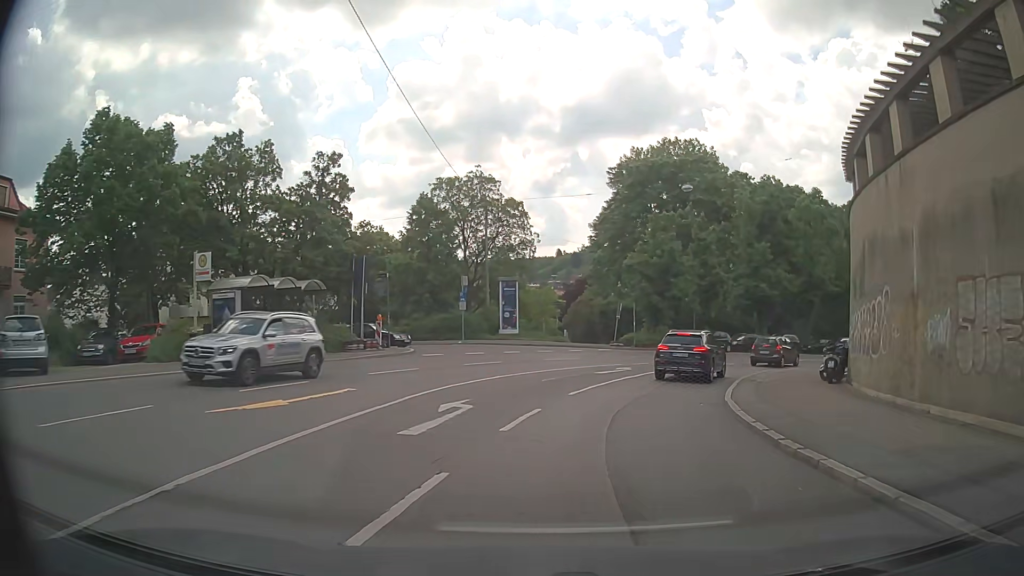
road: secondary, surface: asphalt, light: Day
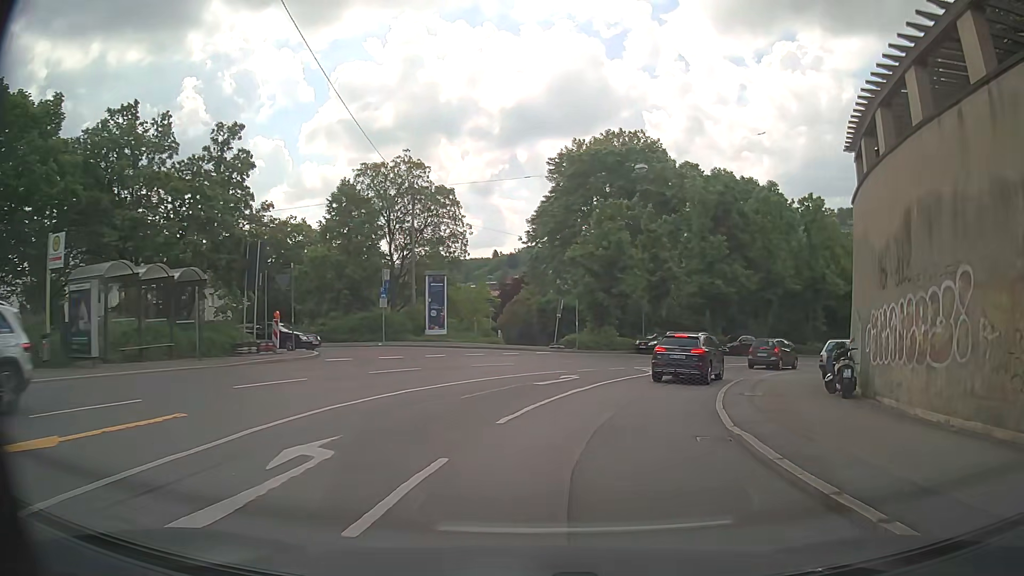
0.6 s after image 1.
(+0.2, +5.1) m; +5°
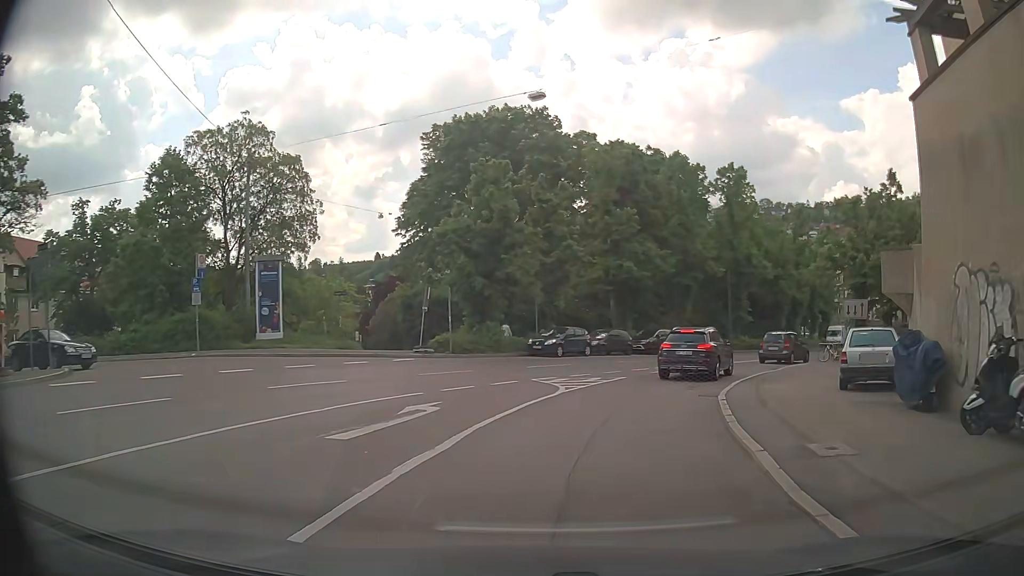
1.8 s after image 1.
(+0.9, +9.9) m; +11°
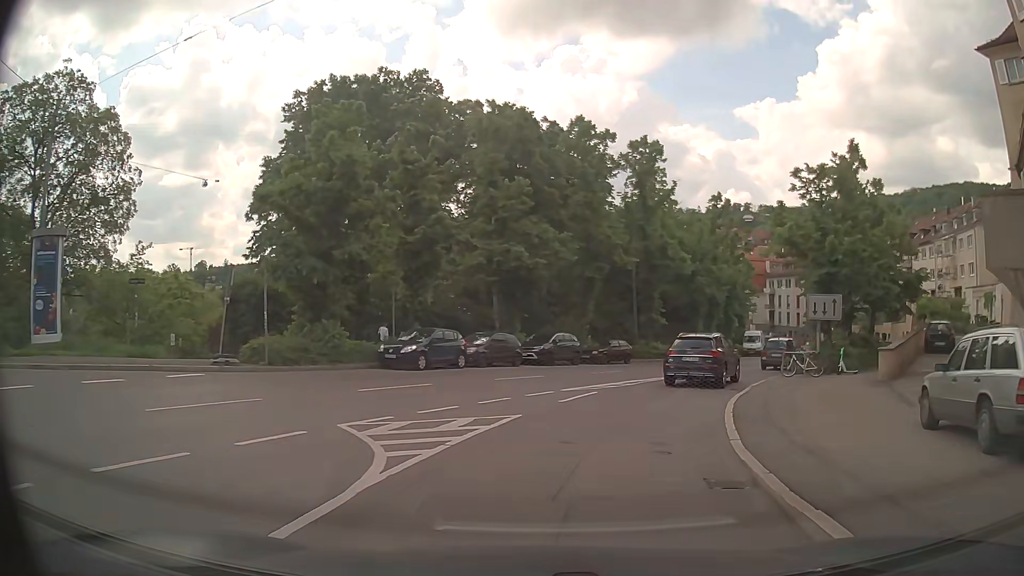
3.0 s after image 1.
(+0.7, +9.4) m; +9°
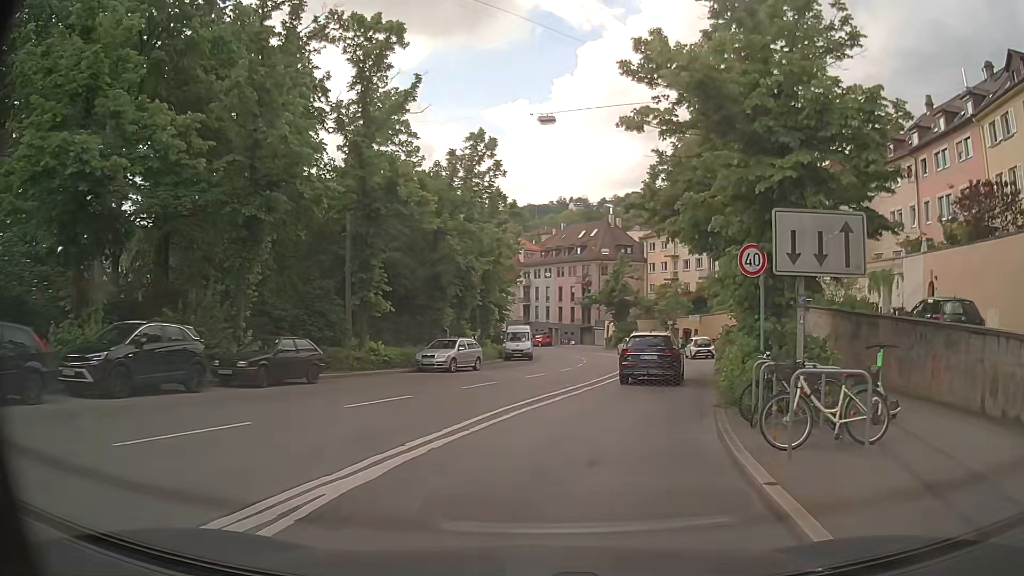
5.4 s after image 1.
(+3.5, +18.0) m; +23°
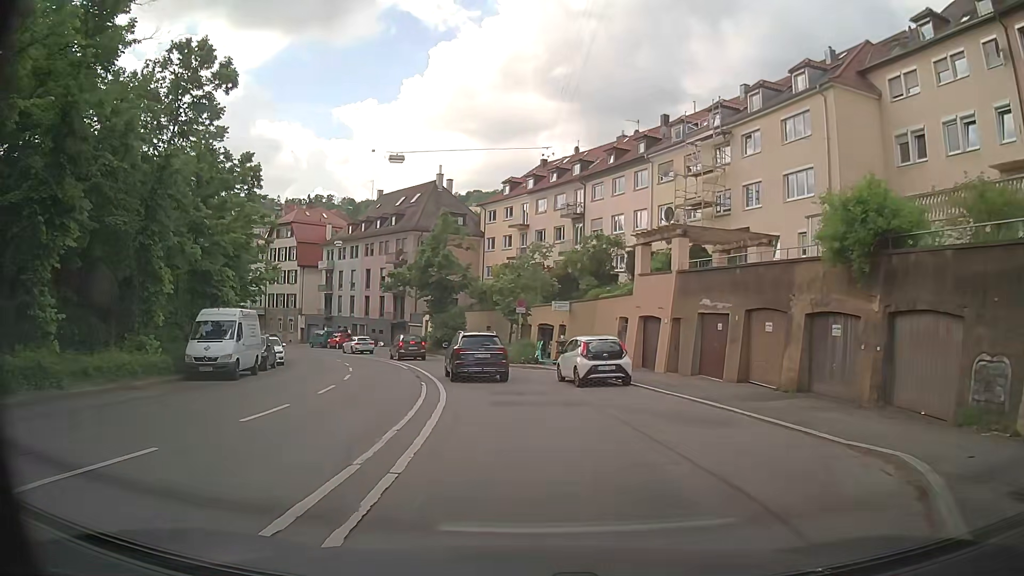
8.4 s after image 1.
(+4.2, +25.3) m; +14°
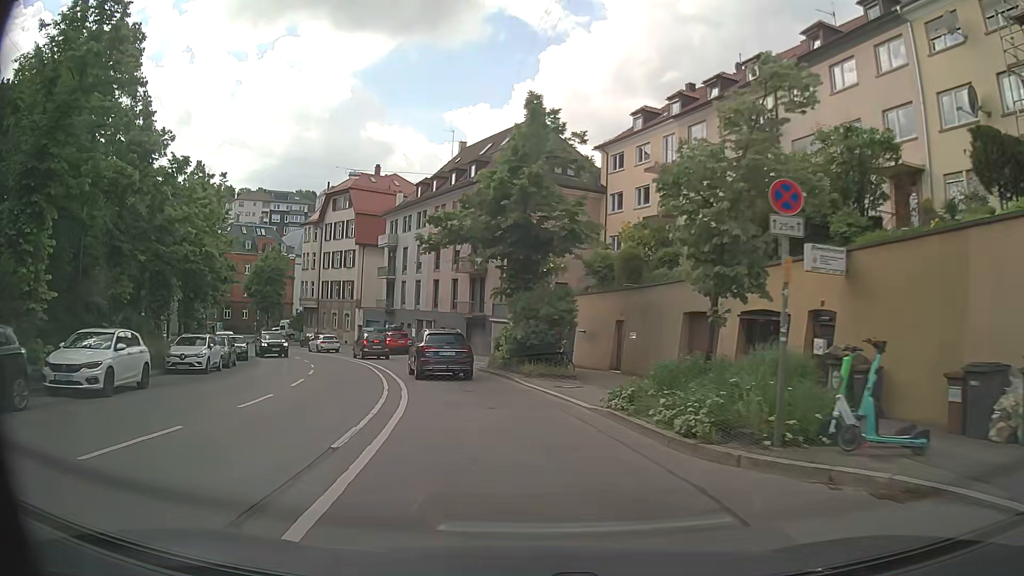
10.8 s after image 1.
(-1.6, +23.5) m; -9°
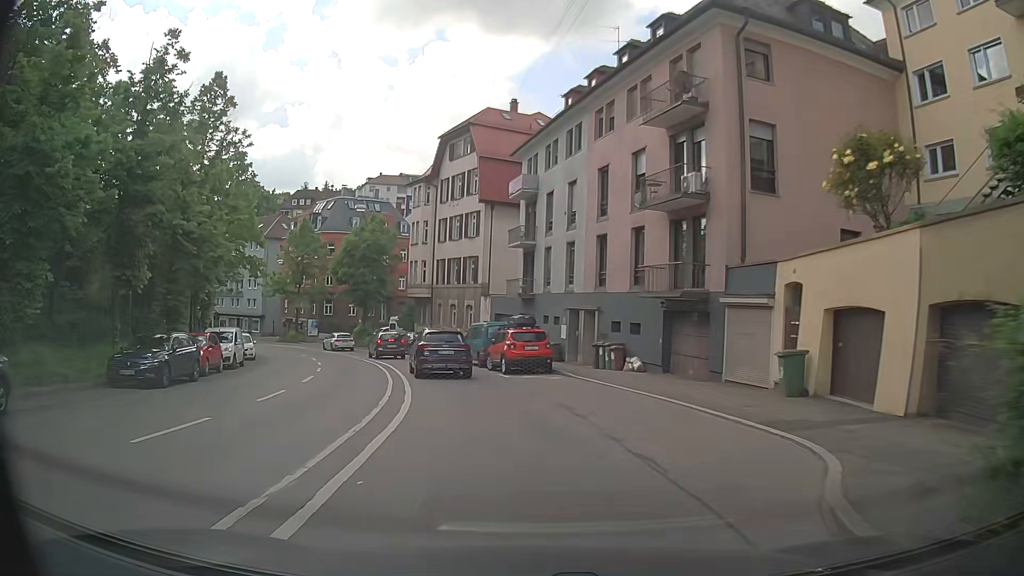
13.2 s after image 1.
(-2.9, +23.9) m; -14°
(-1, +10) (-2, +20) (-5, +30) (-8, +39) (-12, +48) (-17, +57) (-23, +65) (-30, +72) (-37, +79) (-45, +85) m
